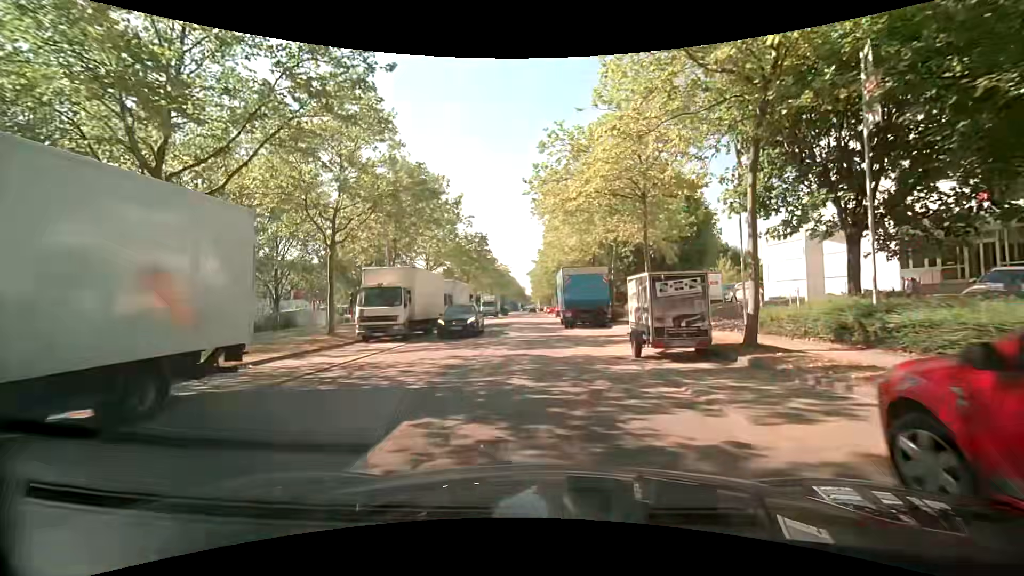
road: tertiary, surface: asphalt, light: Day
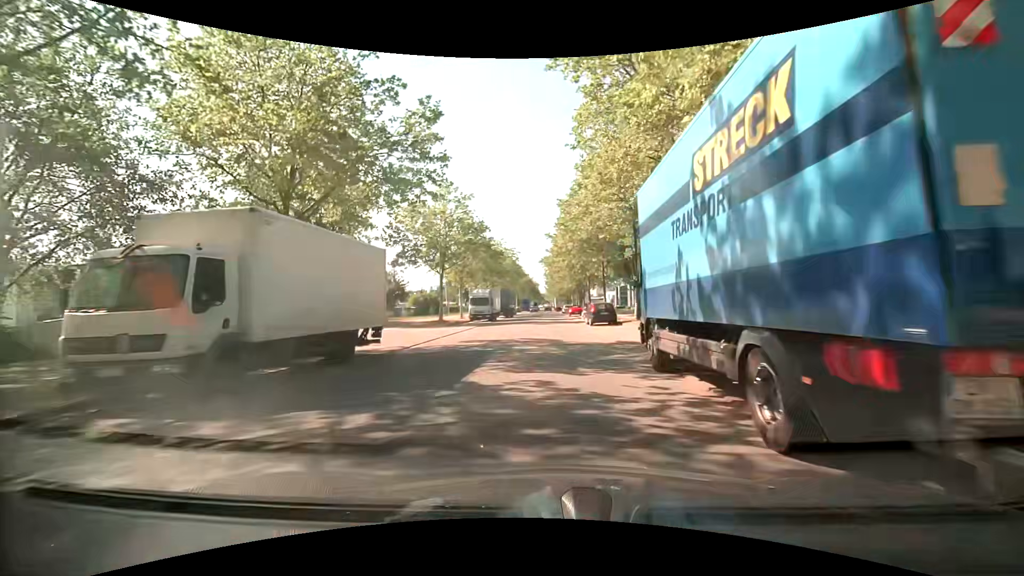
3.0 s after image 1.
(+0.1, +26.0) m; -1°
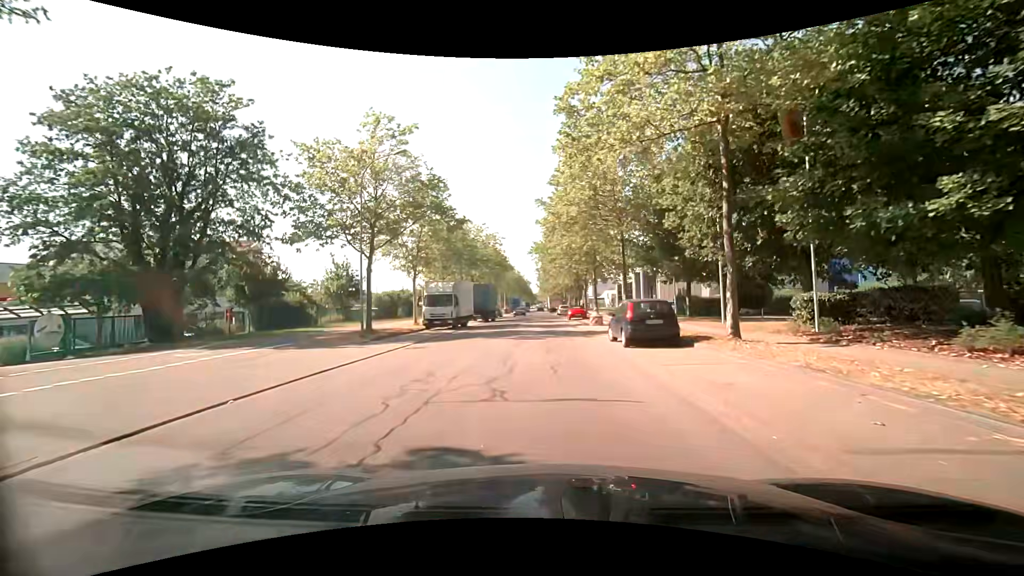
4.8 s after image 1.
(+0.4, +15.8) m; +1°
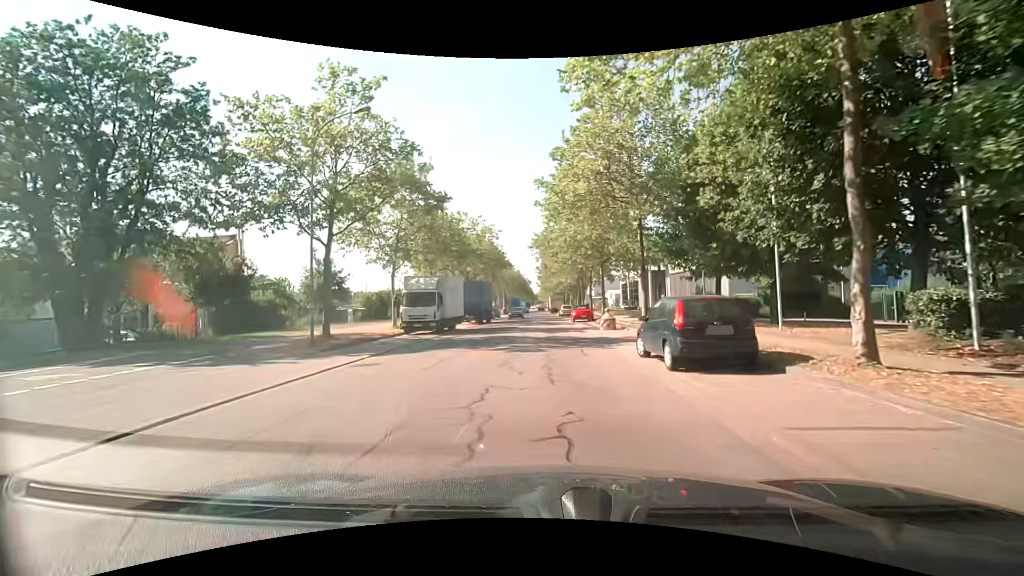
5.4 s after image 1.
(0.0, +5.3) m; 0°
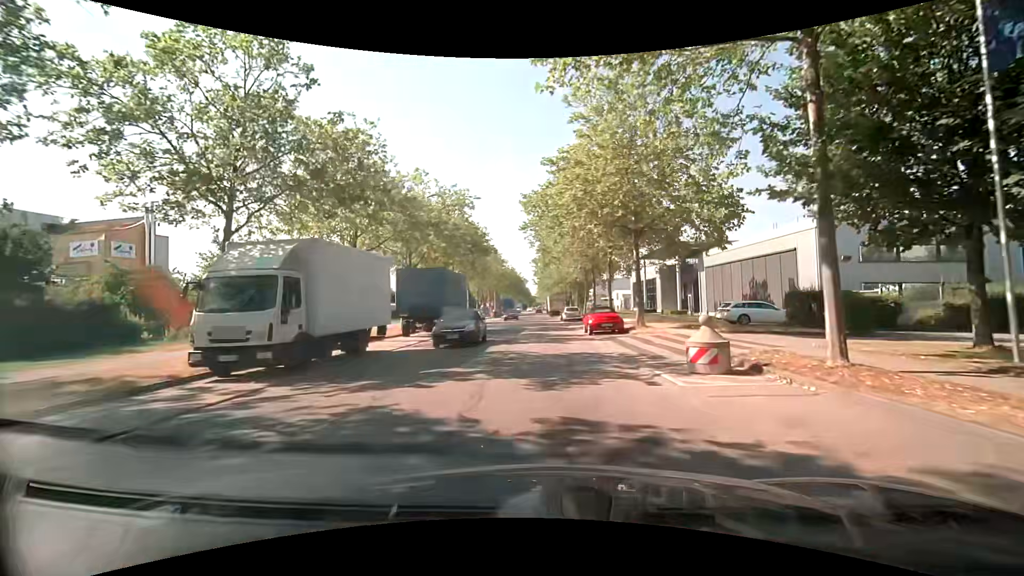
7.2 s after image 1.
(+0.1, +16.3) m; +1°
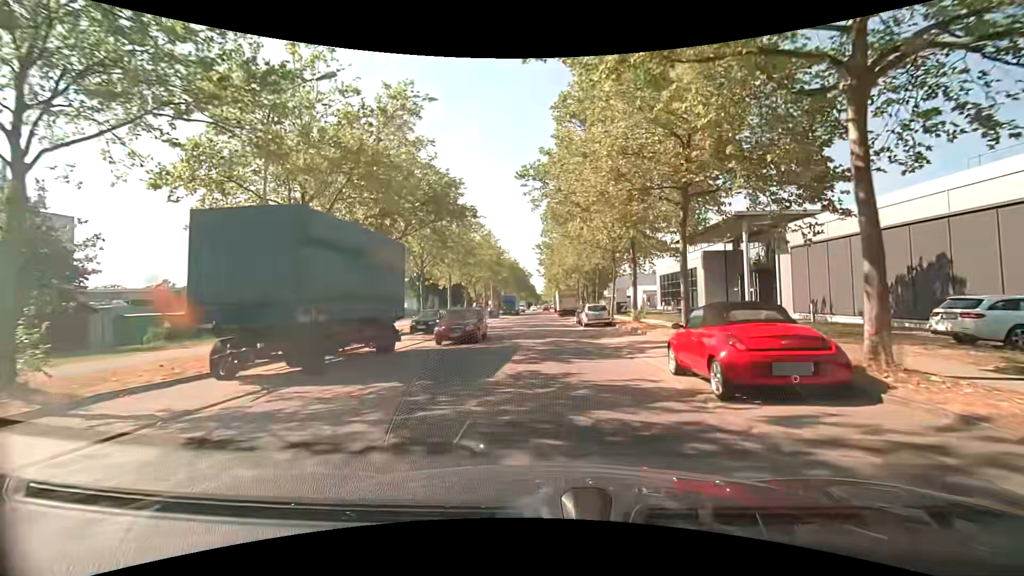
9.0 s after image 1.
(-0.4, +16.8) m; -2°
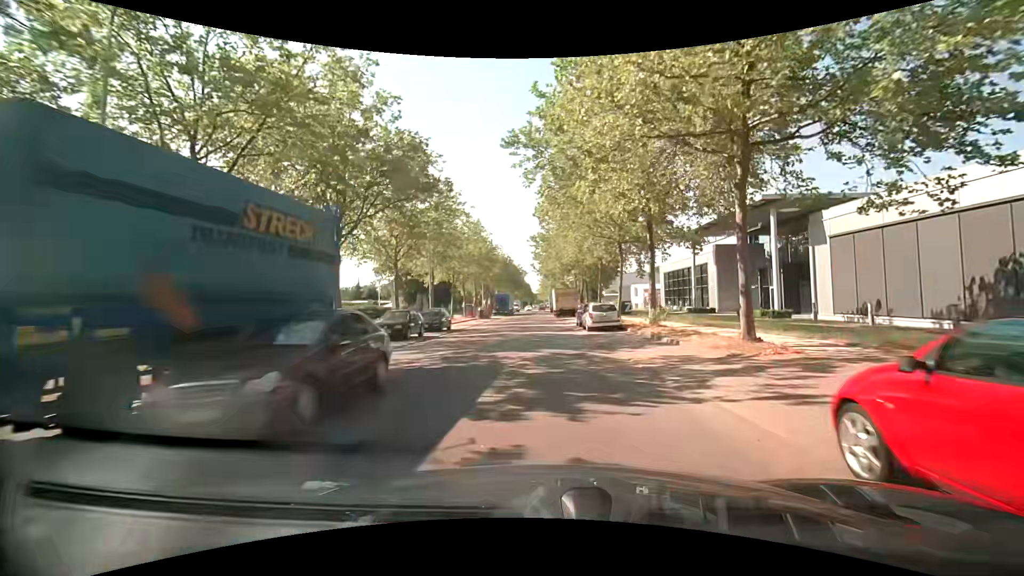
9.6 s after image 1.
(+0.1, +5.7) m; +1°
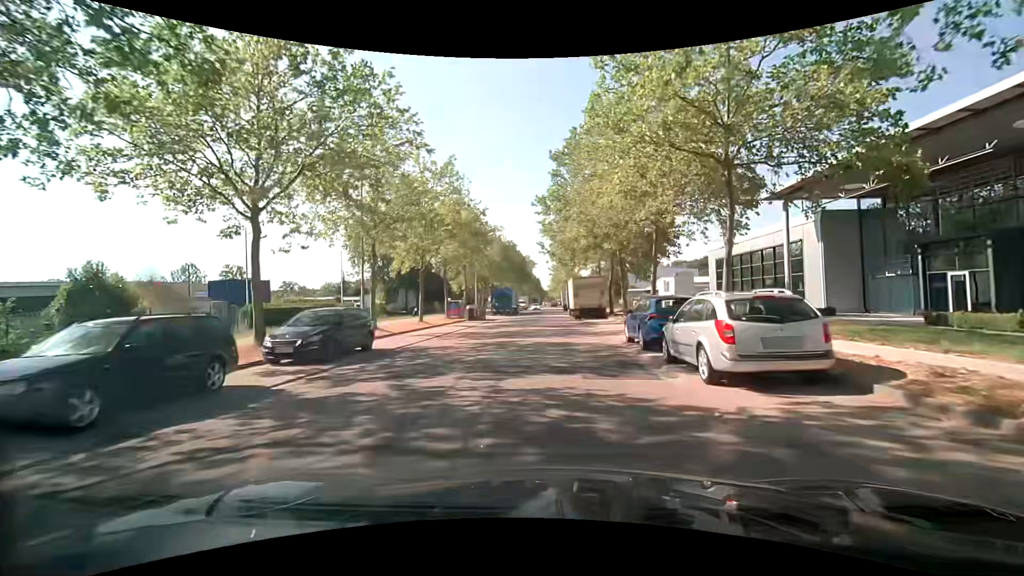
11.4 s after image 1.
(-0.2, +17.2) m; -1°
(0, +10) (0, +20) (0, +30) (0, +40) (0, +50) (+1, +60) (+1, +70) (+1, +80) (+1, +90) (+1, +100) m
